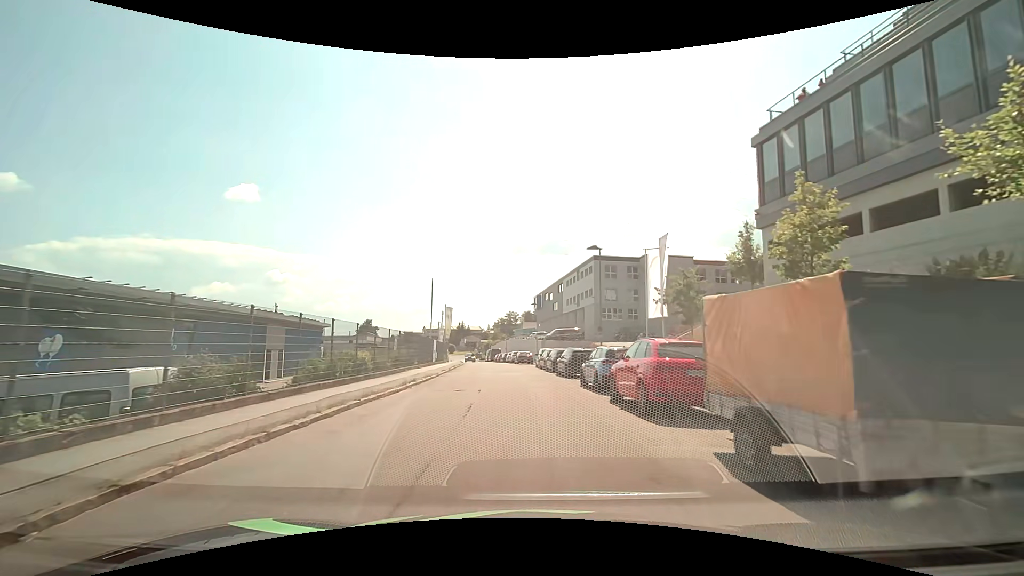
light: Day
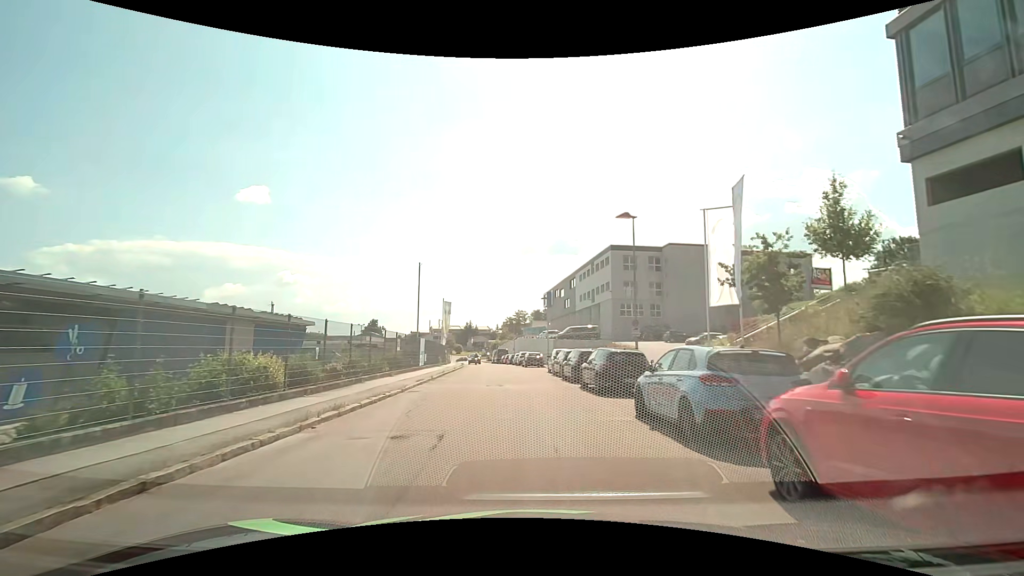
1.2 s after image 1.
(0.0, +8.4) m; -1°
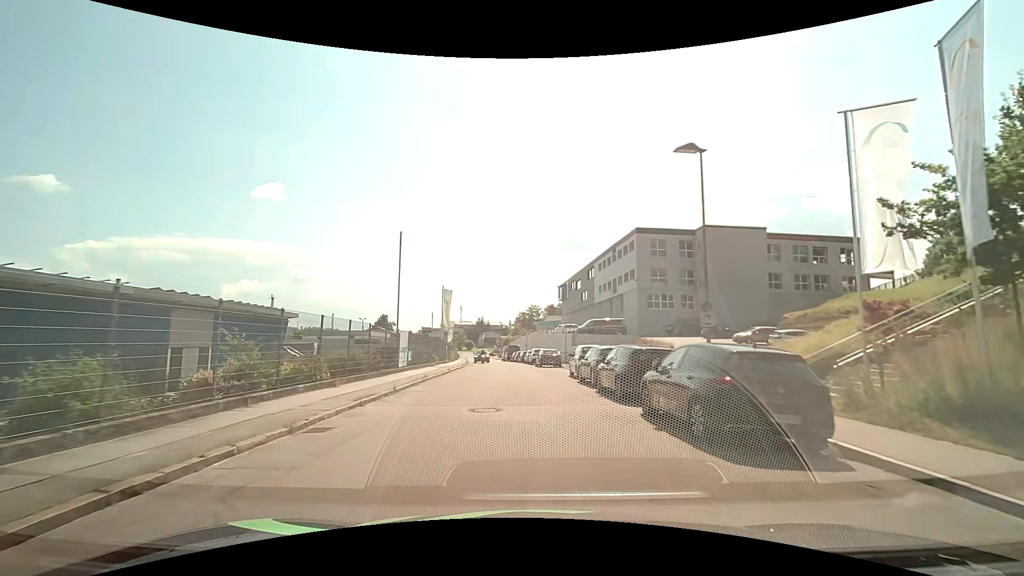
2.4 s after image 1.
(-0.1, +8.4) m; -1°
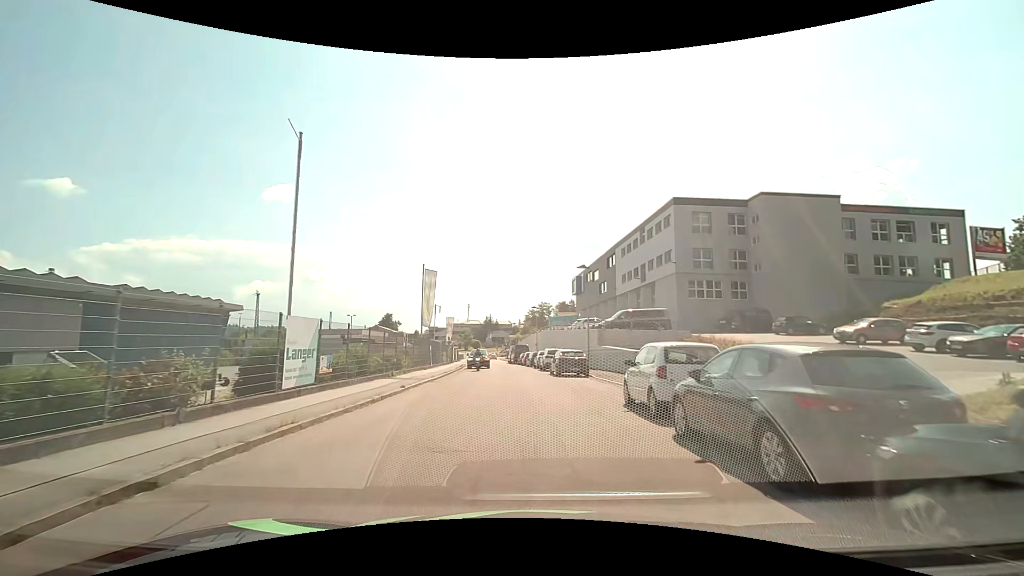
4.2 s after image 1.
(-0.2, +12.6) m; -2°
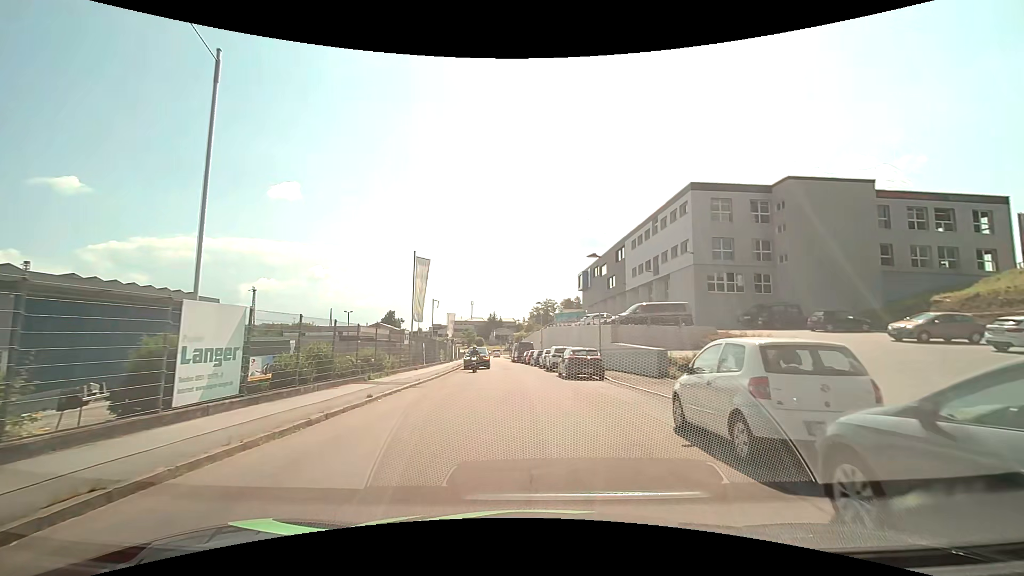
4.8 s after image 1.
(0.0, +4.0) m; 0°
